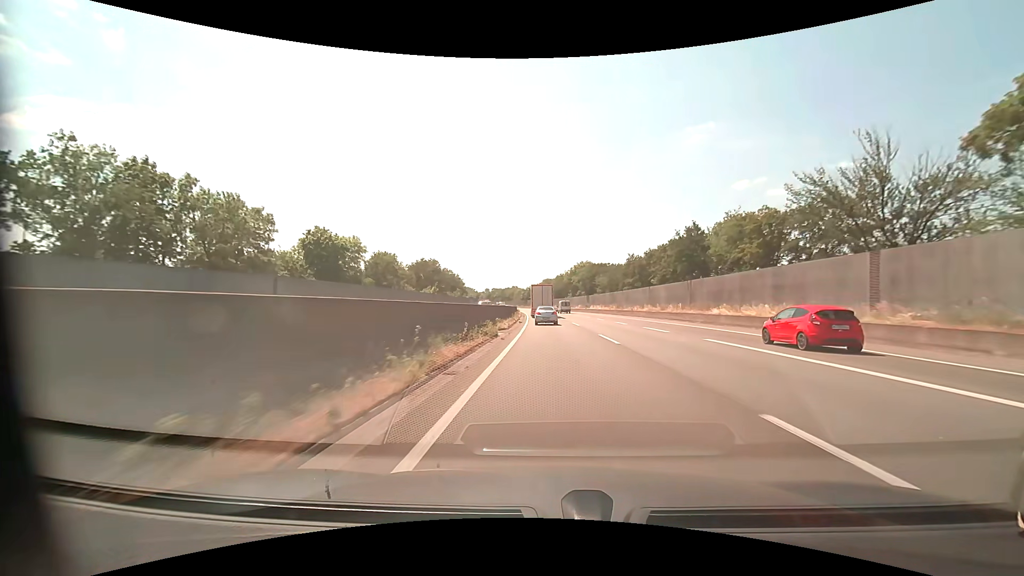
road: motorway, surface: asphalt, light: Day
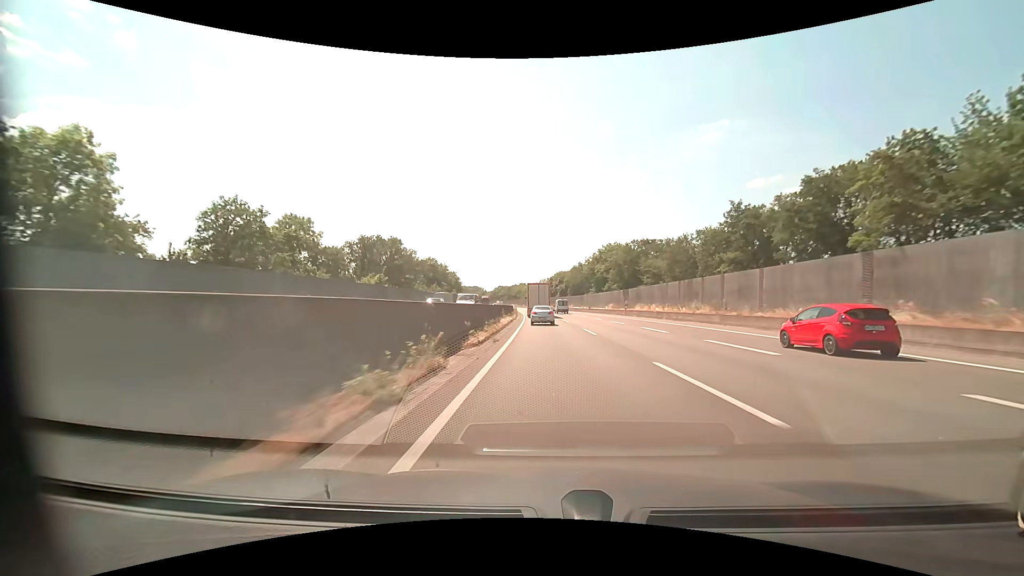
(-0.5, +48.3) m; -1°
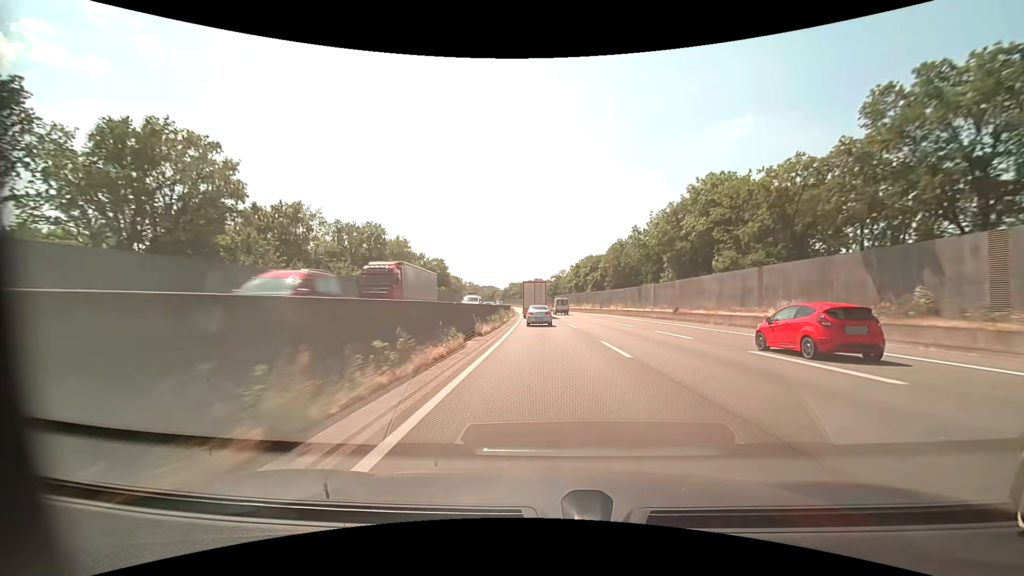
(-1.2, +64.6) m; -2°
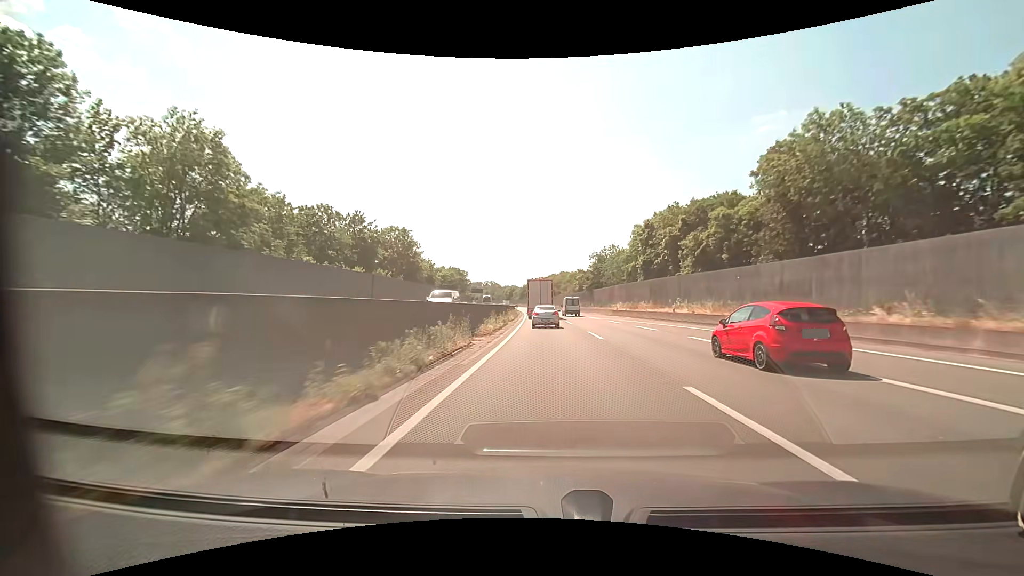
(-1.4, +64.4) m; -3°
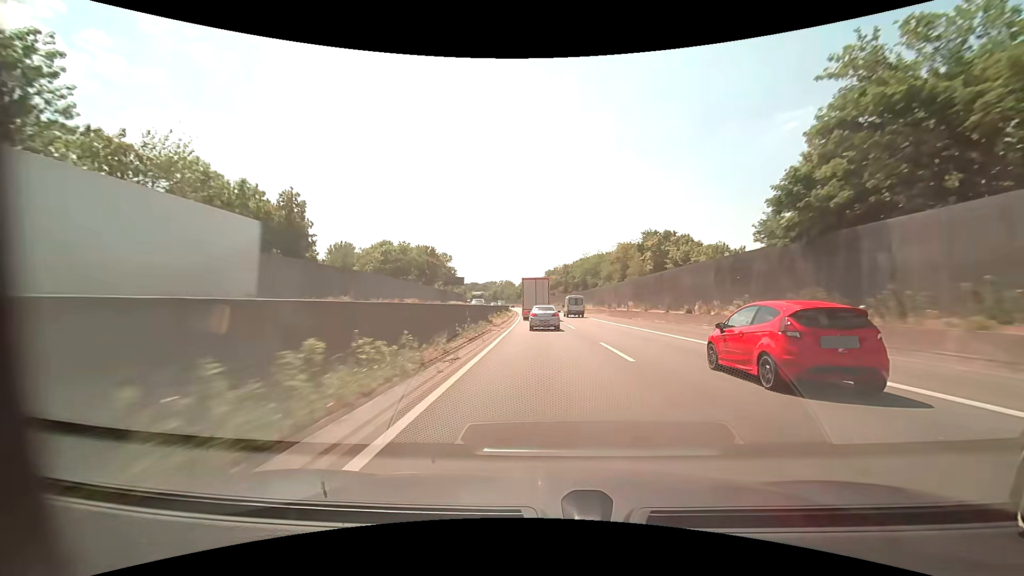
(-1.7, +79.8) m; -2°
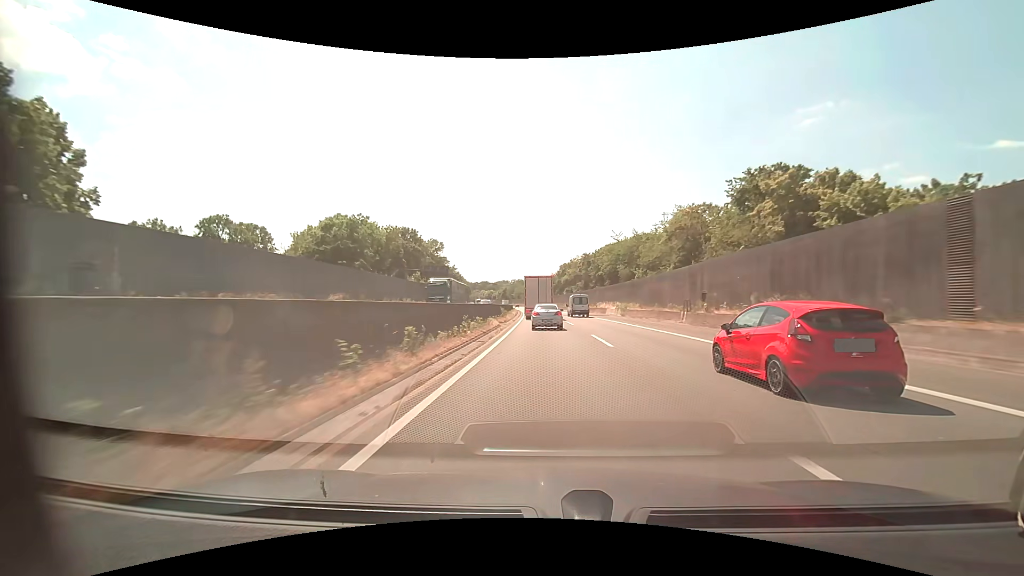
(-0.5, +31.6) m; -2°
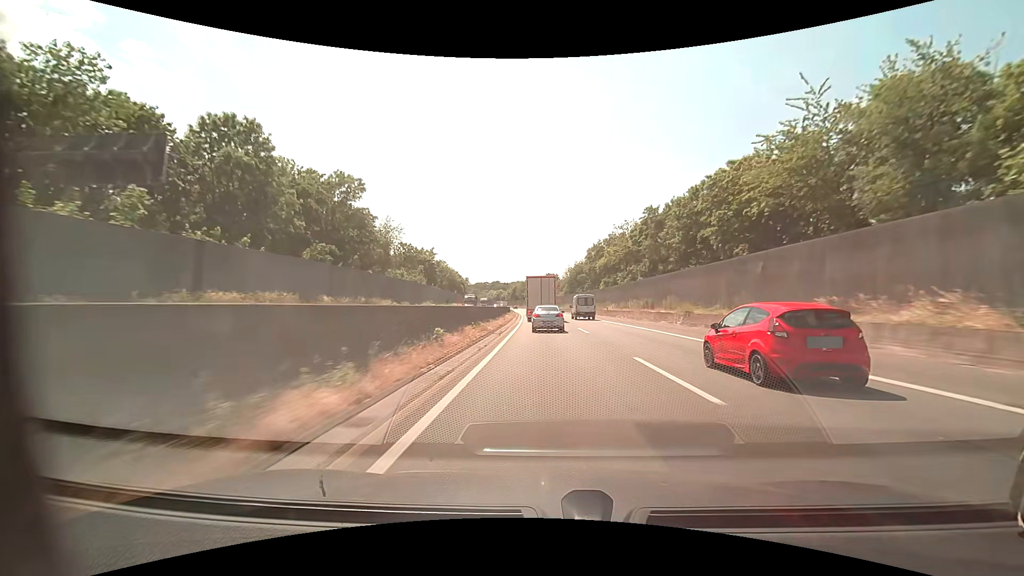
(-1.4, +62.8) m; -2°
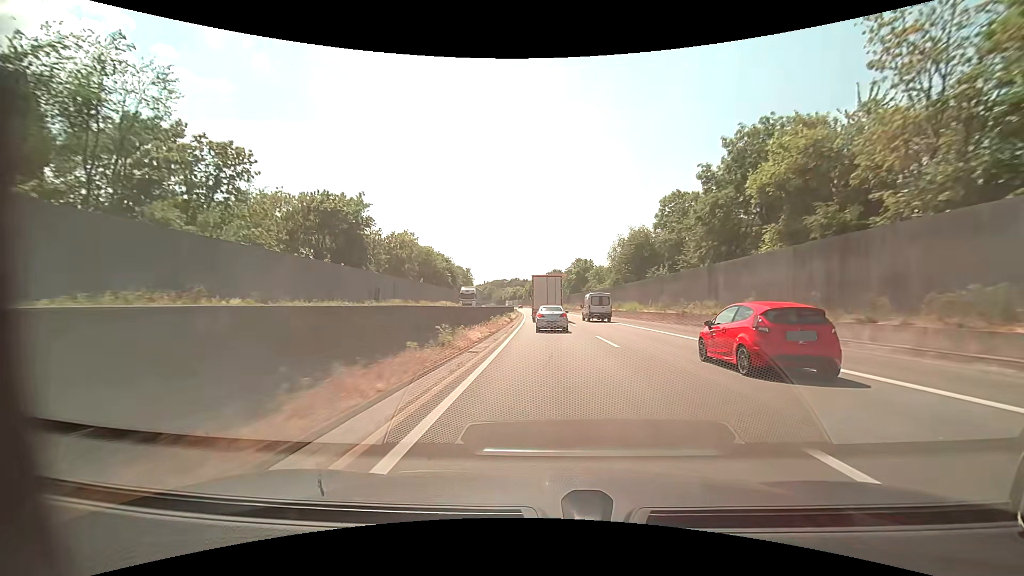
(-1.3, +62.2) m; -3°
